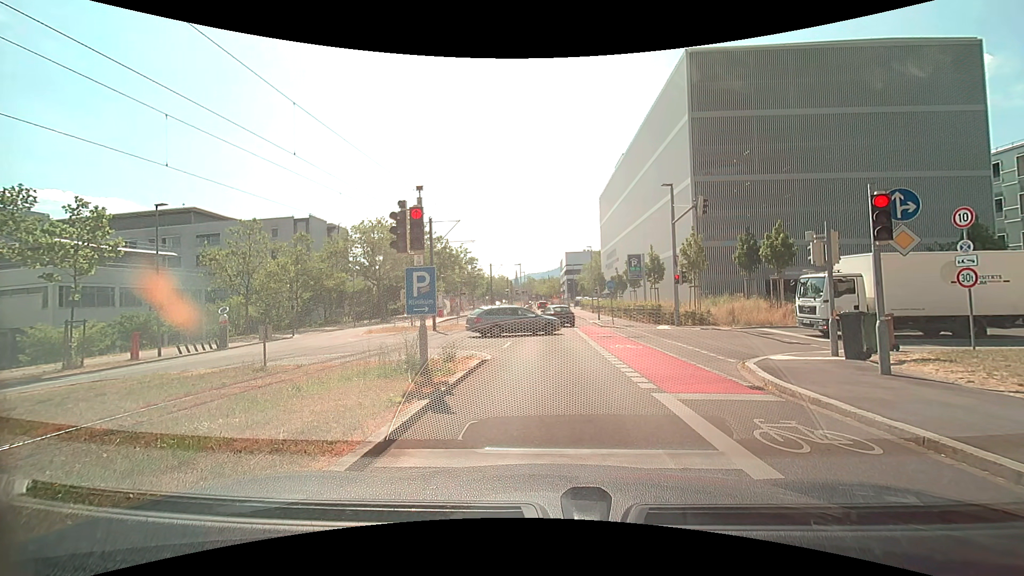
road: secondary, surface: asphalt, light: Day
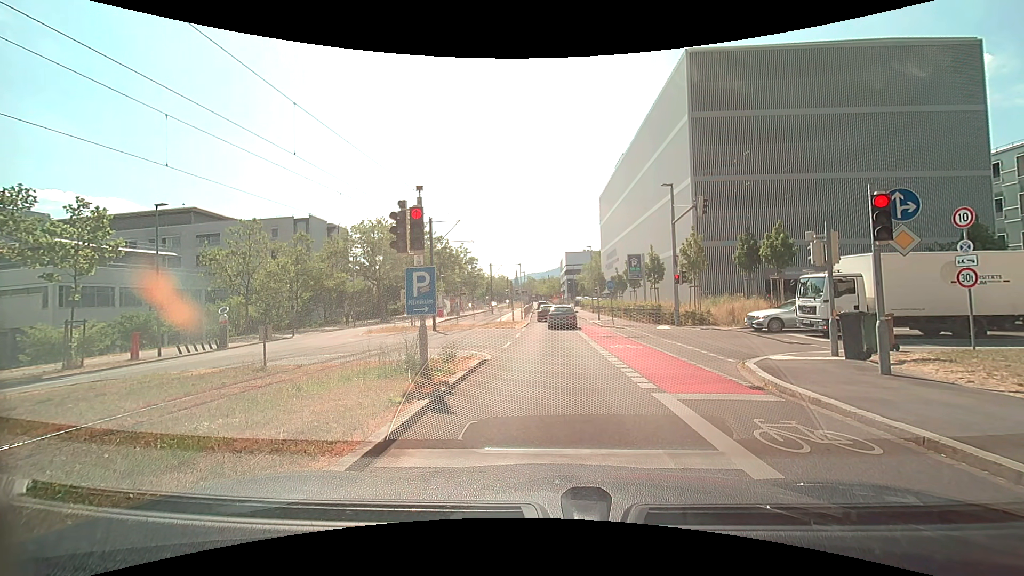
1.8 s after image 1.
(0.0, 0.0) m; 0°
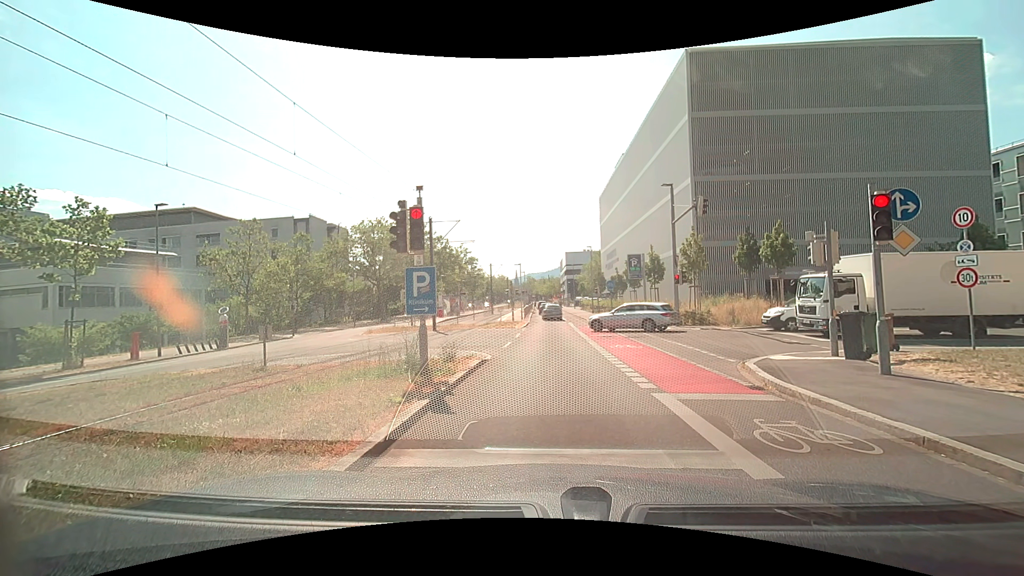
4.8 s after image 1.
(0.0, 0.0) m; 0°
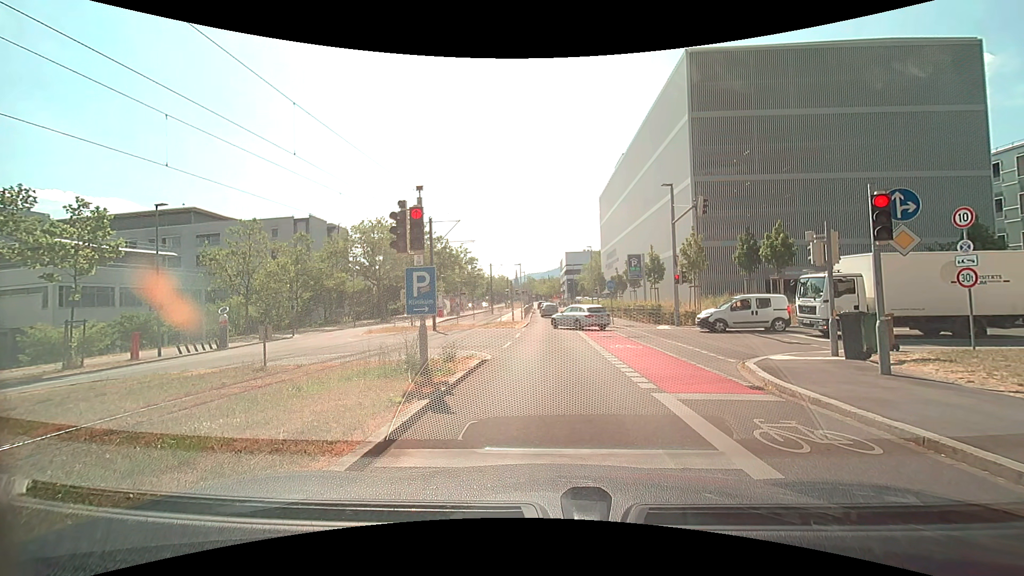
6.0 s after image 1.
(0.0, 0.0) m; 0°
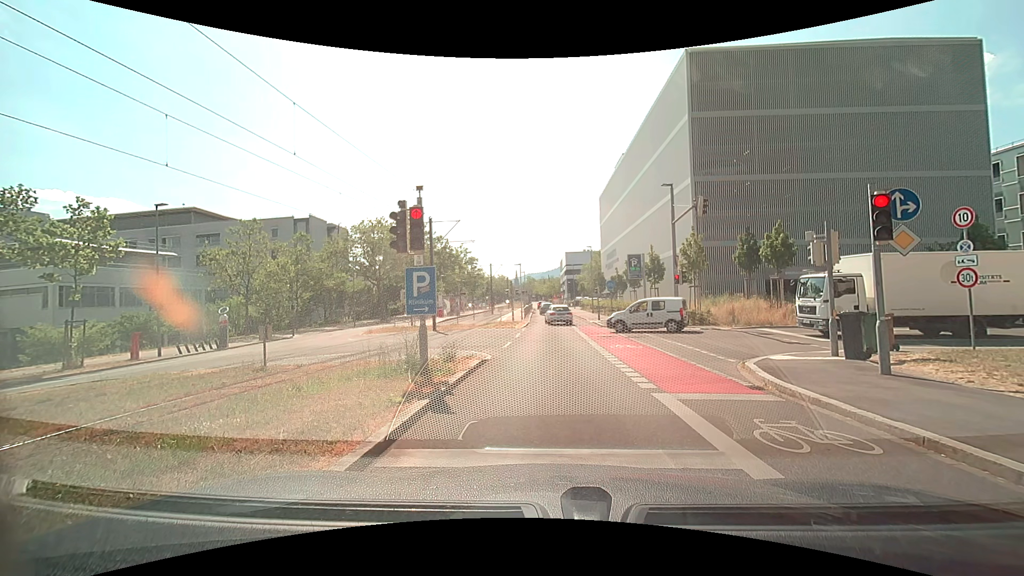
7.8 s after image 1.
(0.0, 0.0) m; 0°
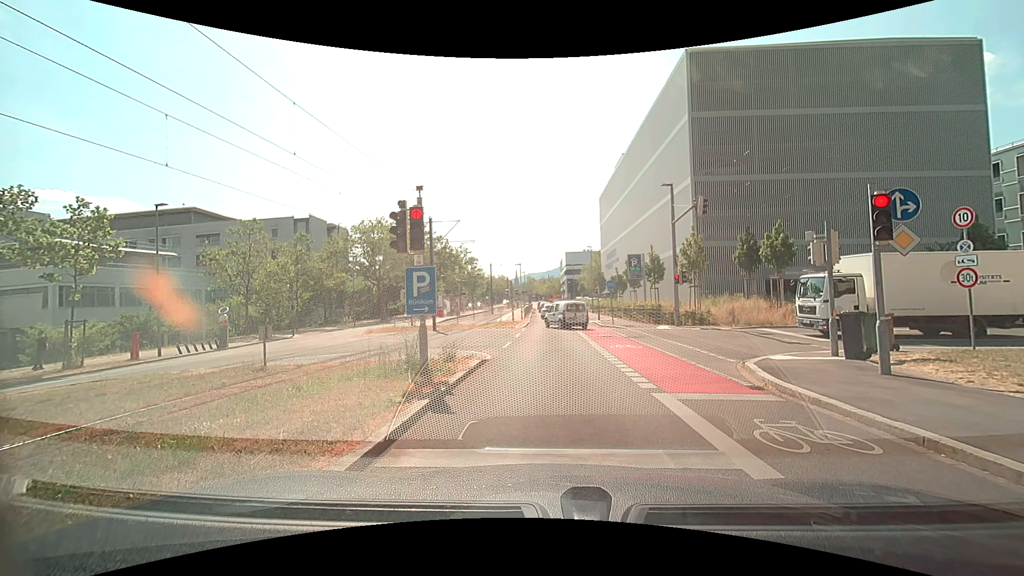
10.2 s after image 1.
(0.0, 0.0) m; 0°
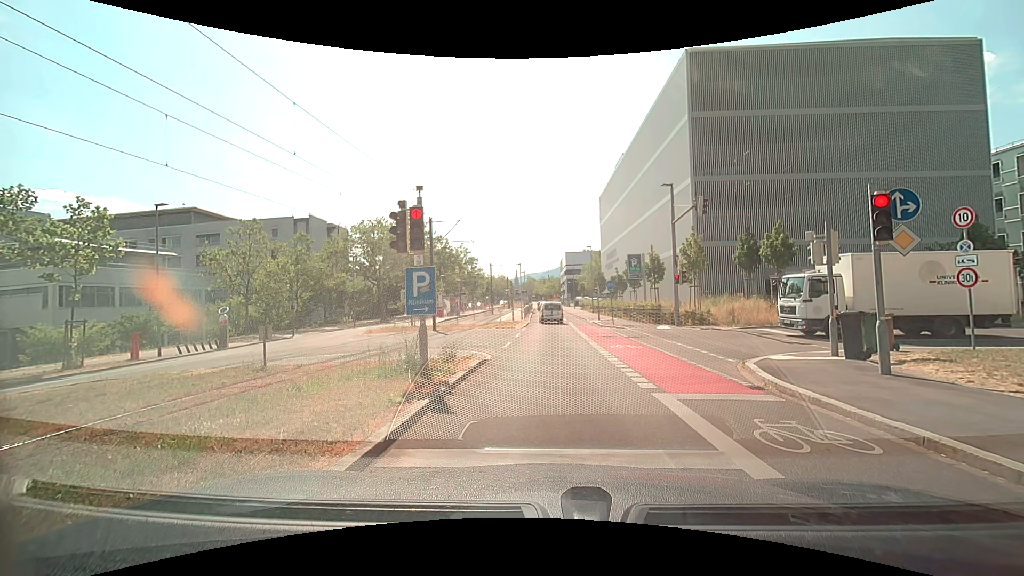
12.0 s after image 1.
(0.0, 0.0) m; 0°
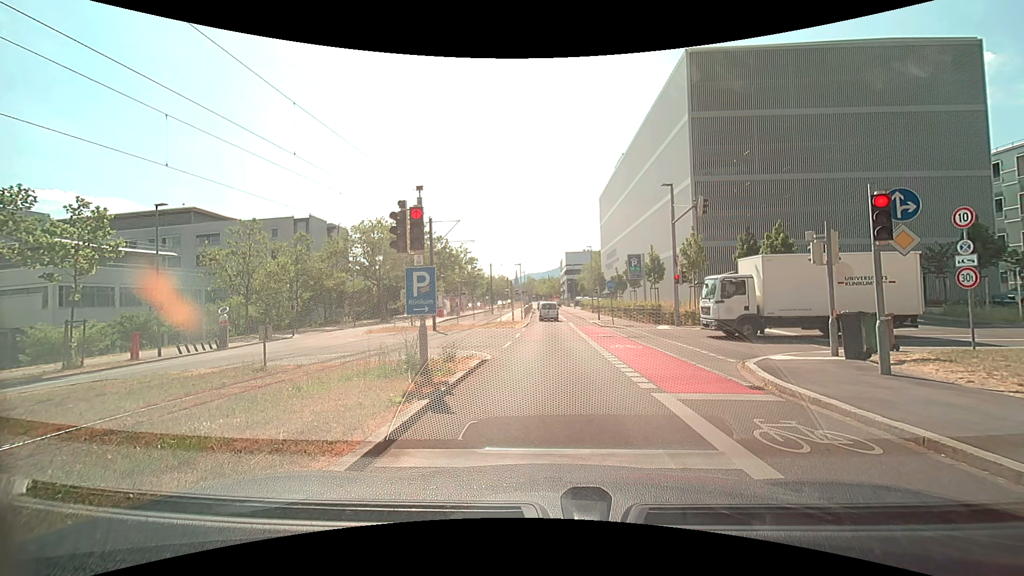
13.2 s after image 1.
(0.0, 0.0) m; 0°
(0, +10) (0, +20) (0, +30) (-1, +40) (-1, +50) (-1, +60) (-1, +70) (-2, +80) (-2, +90) (-2, +100) m
